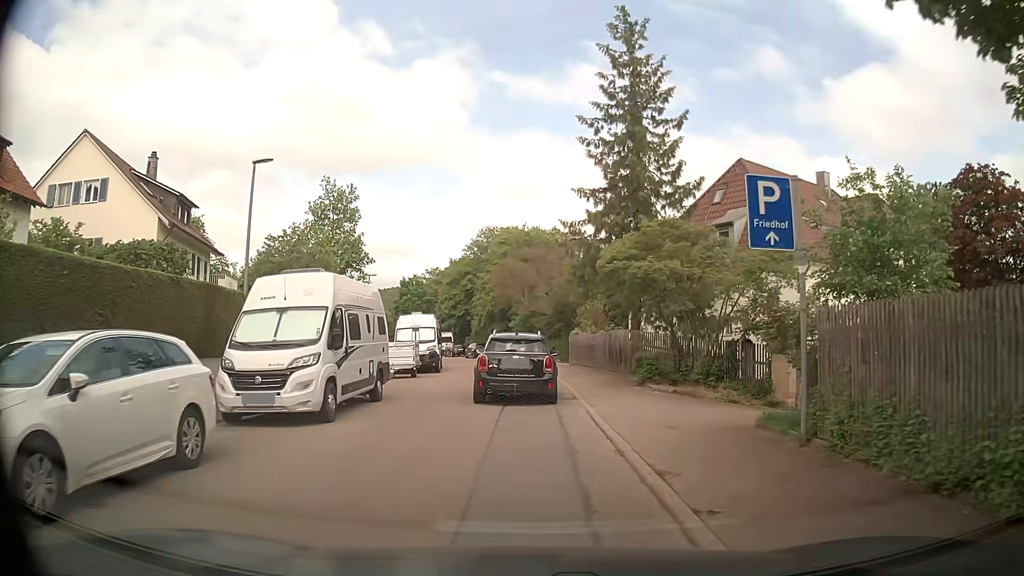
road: residential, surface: asphalt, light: Day
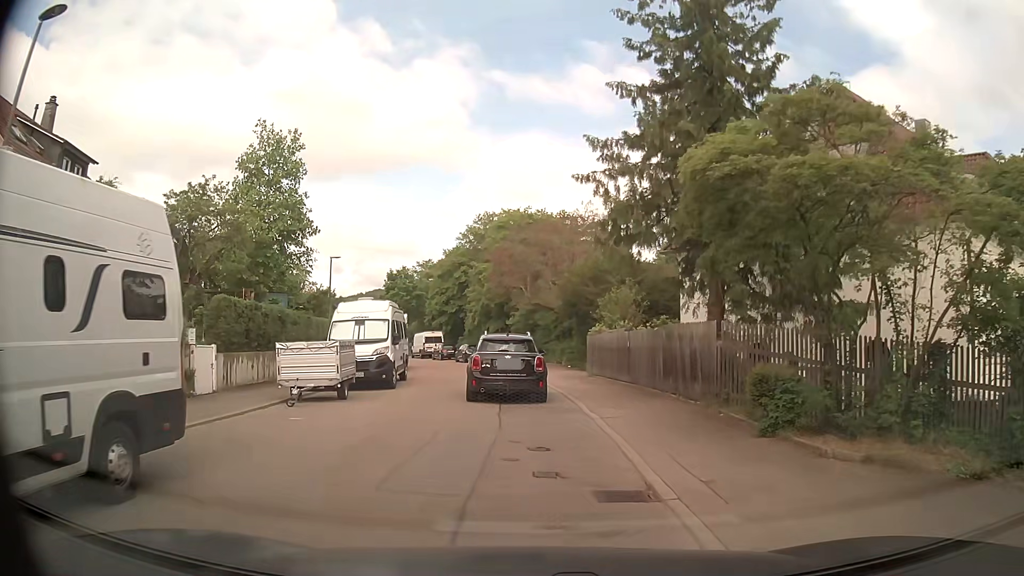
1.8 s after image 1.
(0.0, +10.4) m; +1°
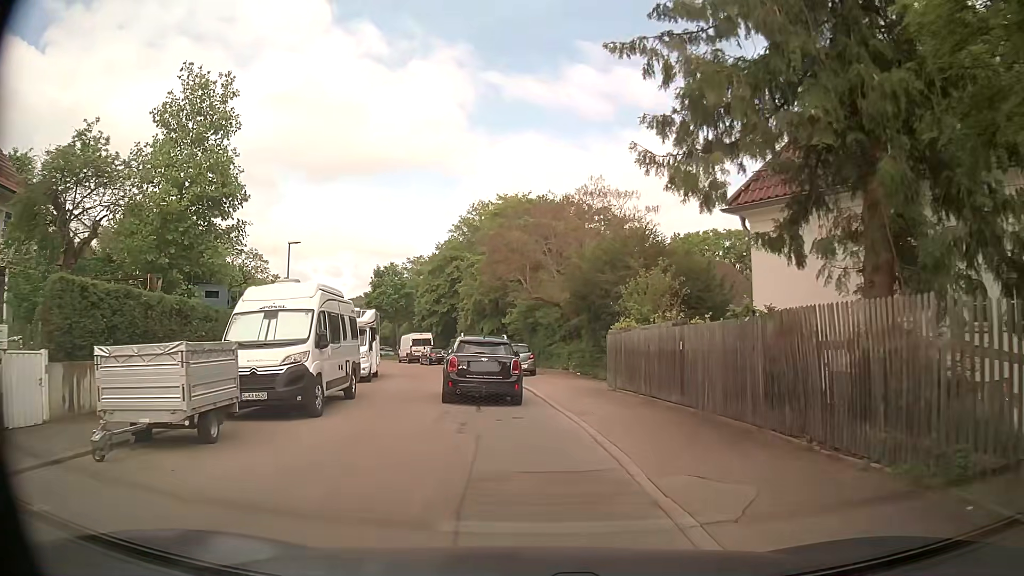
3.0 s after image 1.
(-0.1, +7.1) m; -2°
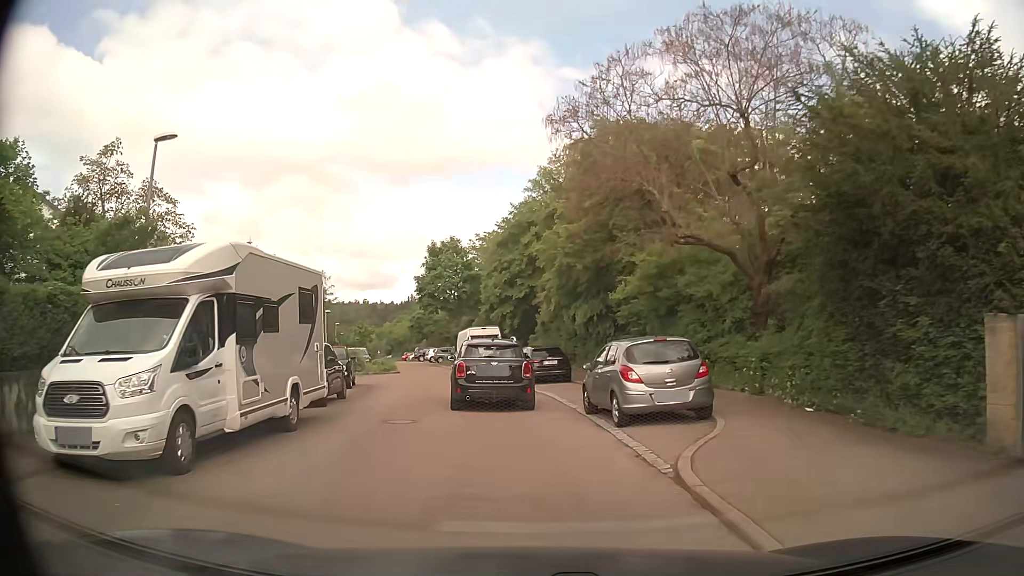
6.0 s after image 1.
(-0.7, +18.7) m; -6°
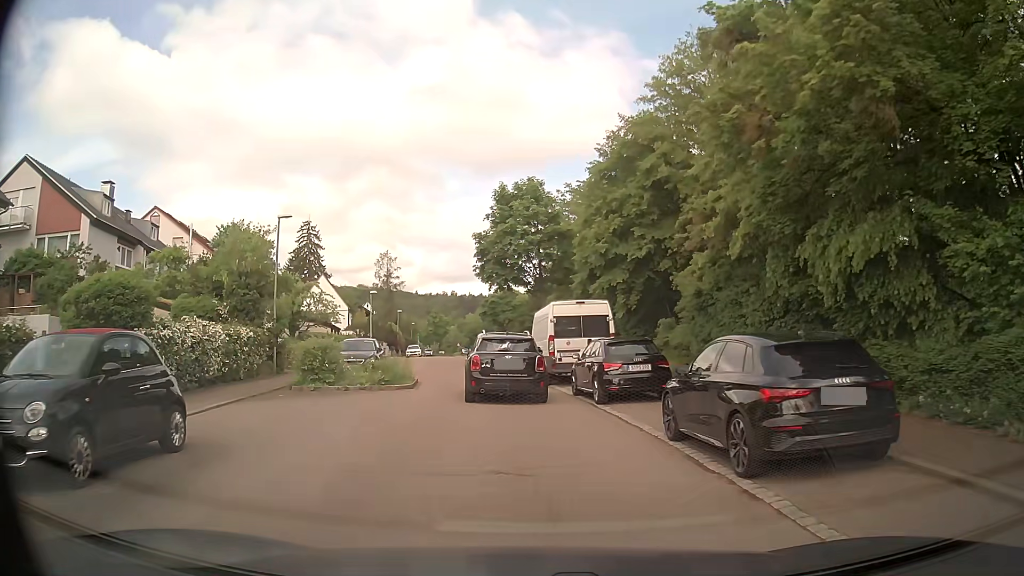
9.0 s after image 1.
(-1.4, +18.3) m; -8°
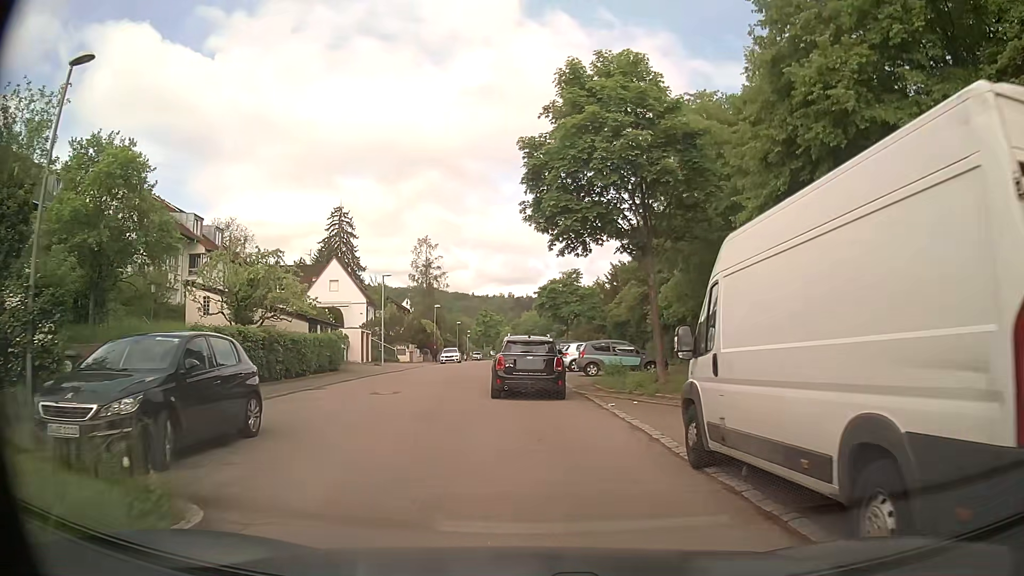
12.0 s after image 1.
(-1.1, +17.8) m; -4°
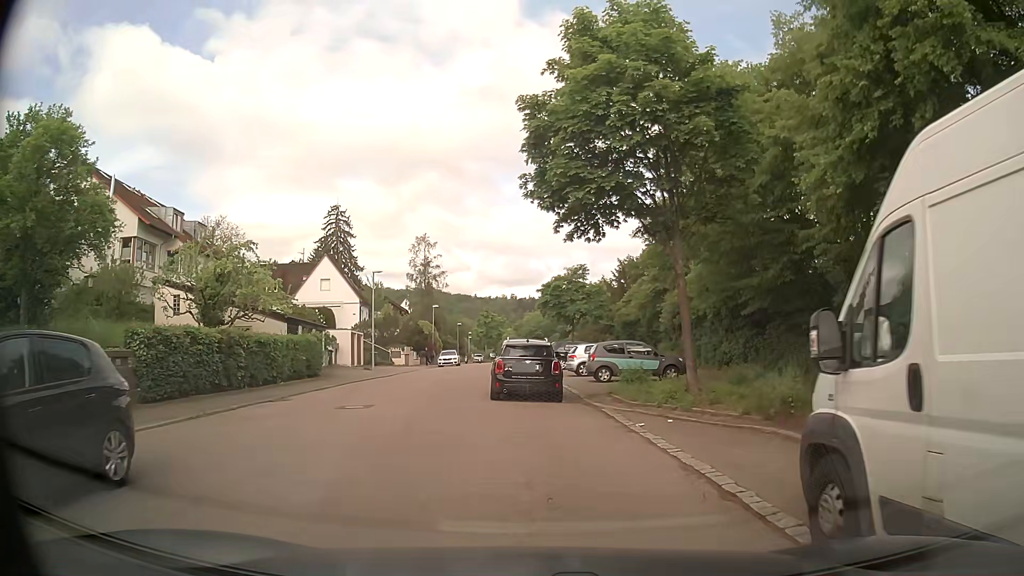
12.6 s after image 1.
(-0.1, +3.6) m; -2°
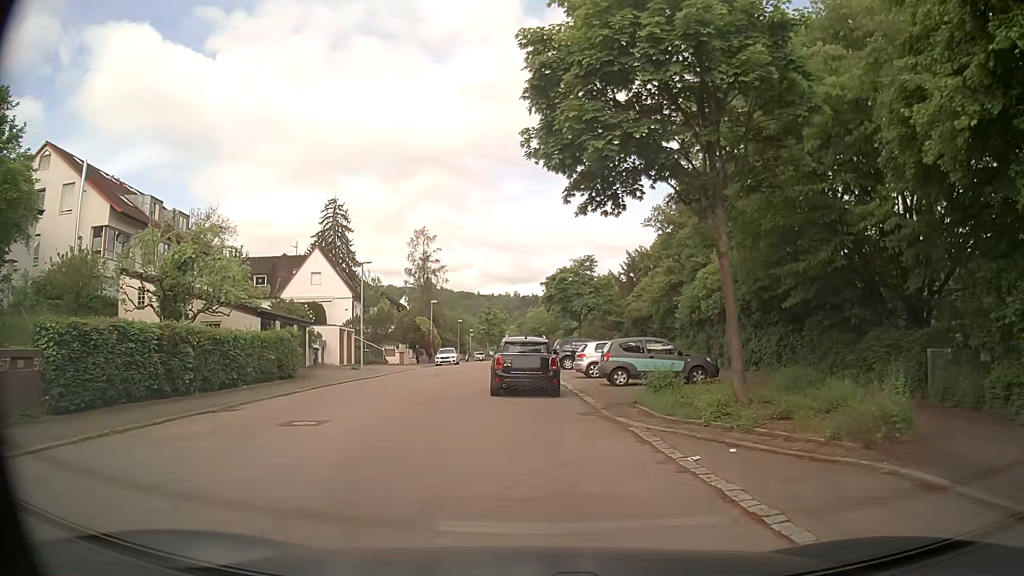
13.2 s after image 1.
(0.0, +3.6) m; +1°
(0, +10) (0, +20) (-1, +30) (-1, +40) (-1, +50) (-2, +60) (-2, +70) (-2, +80) (-2, +90) (-3, +100) m
